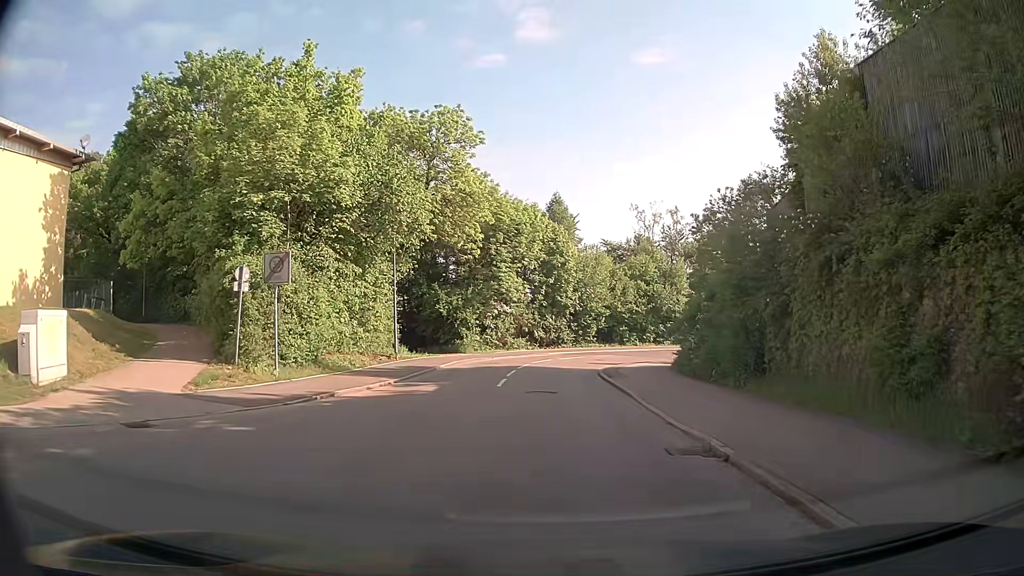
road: residential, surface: asphalt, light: Day
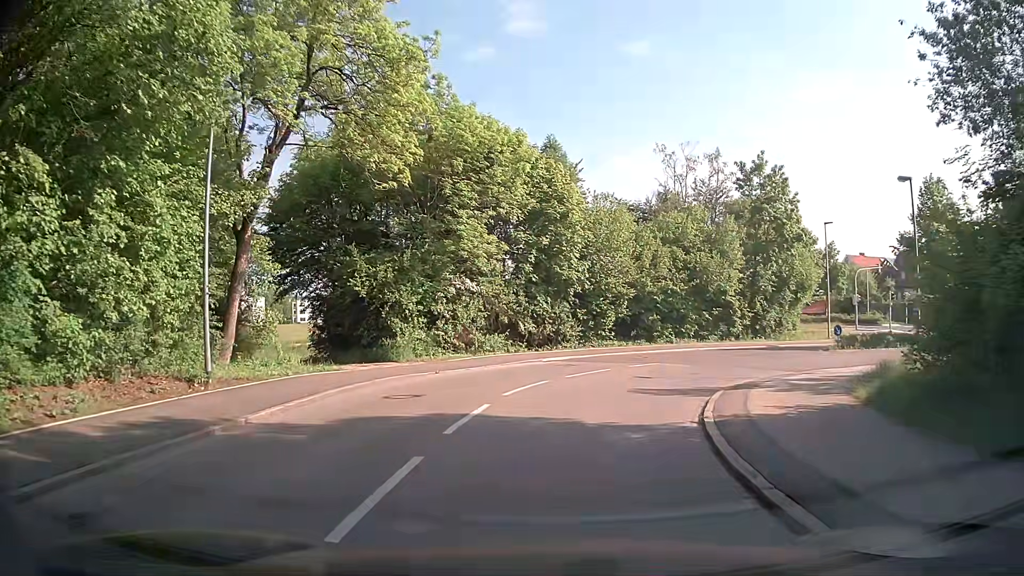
(+0.1, +18.2) m; +1°
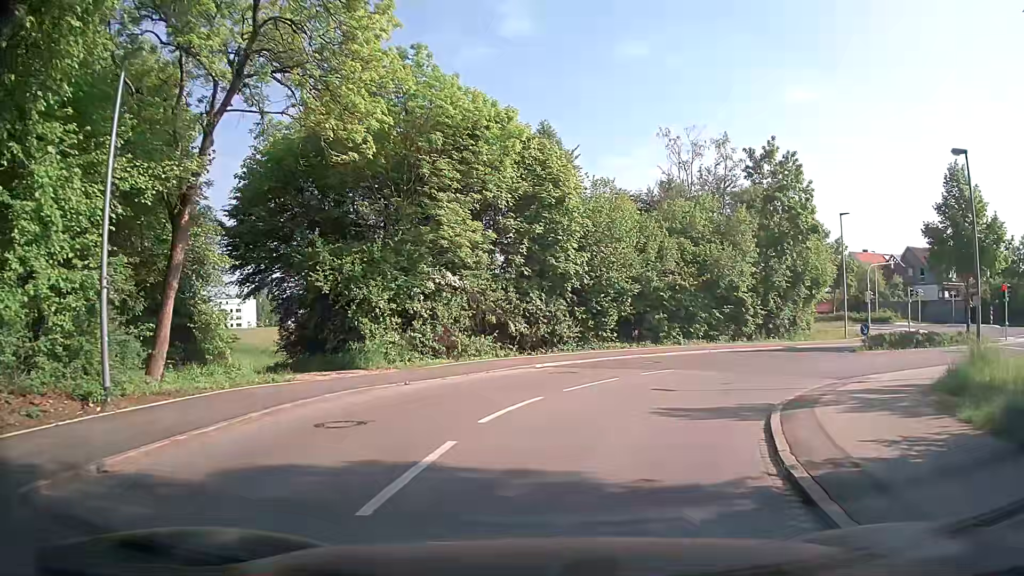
(0.0, +3.7) m; -1°
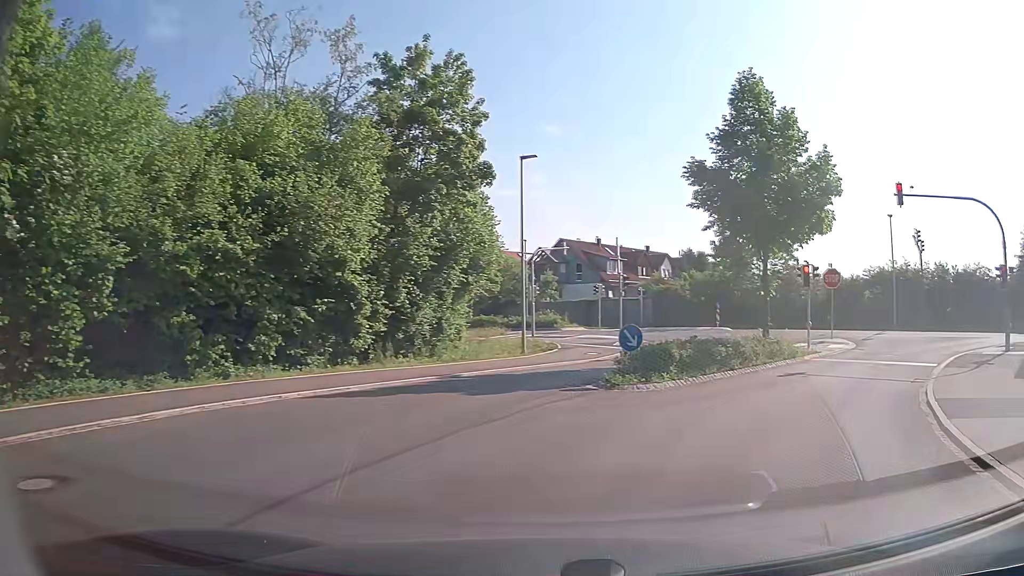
(+3.8, +17.0) m; +33°
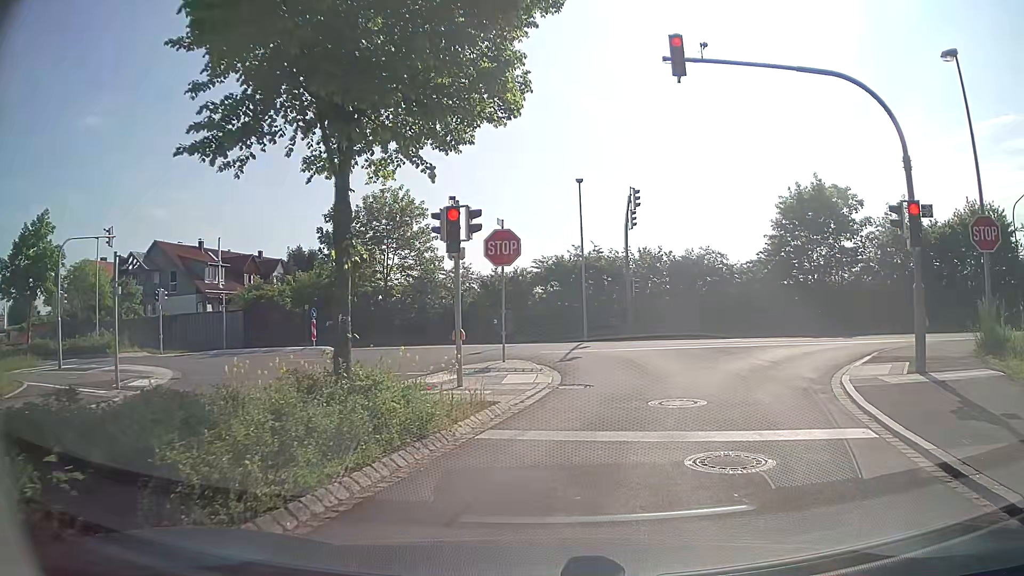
(+4.6, +13.9) m; +31°
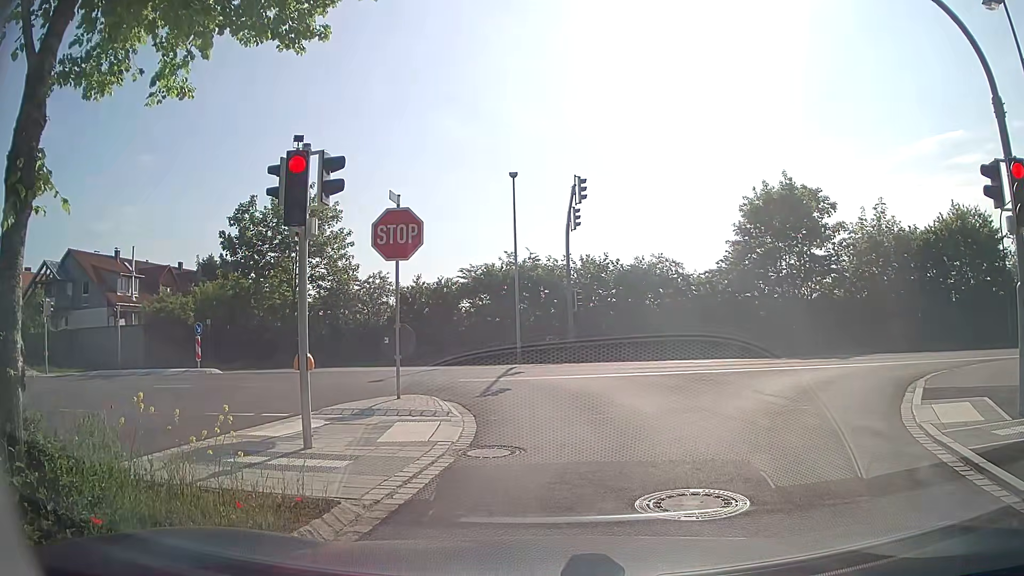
(+0.2, +4.8) m; +4°
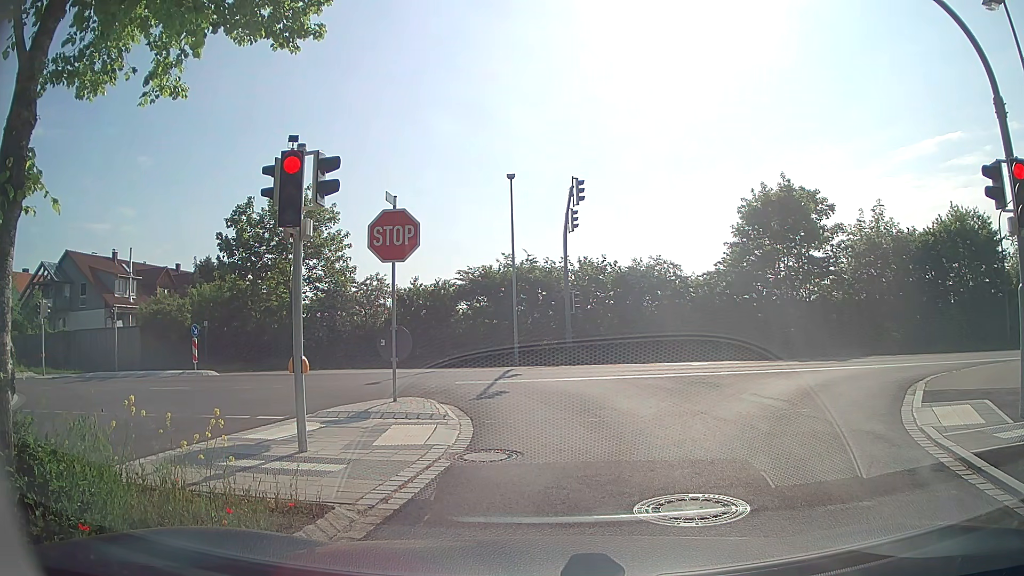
(0.0, +0.2) m; 0°
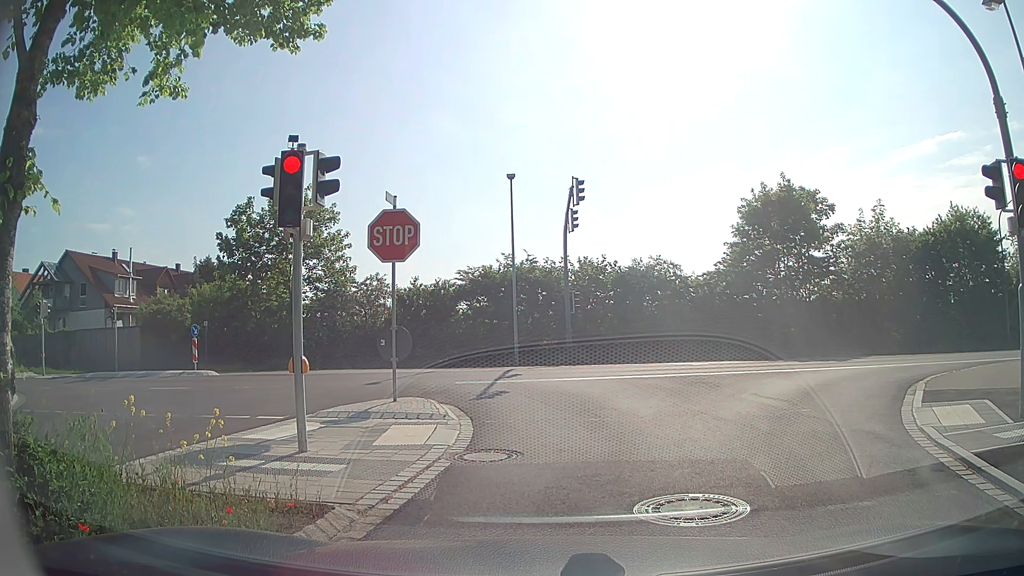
(0.0, 0.0) m; 0°
(+1, +10) (0, +20) (-7, +26) (-16, +29) (-26, +29) (-36, +29) (-46, +29) (-56, +29) (-66, +28) (-76, +28) m
